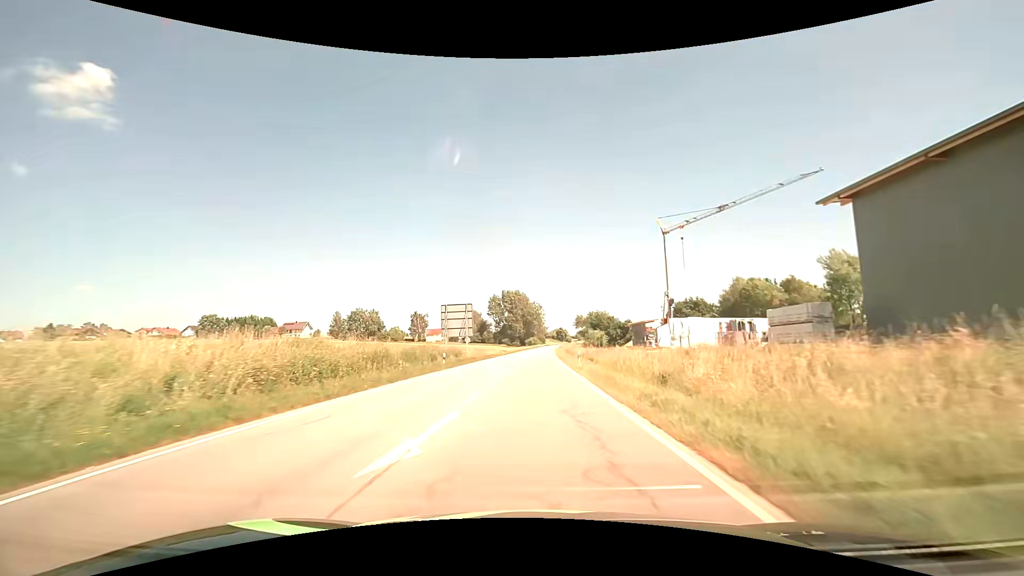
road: secondary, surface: asphalt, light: Day
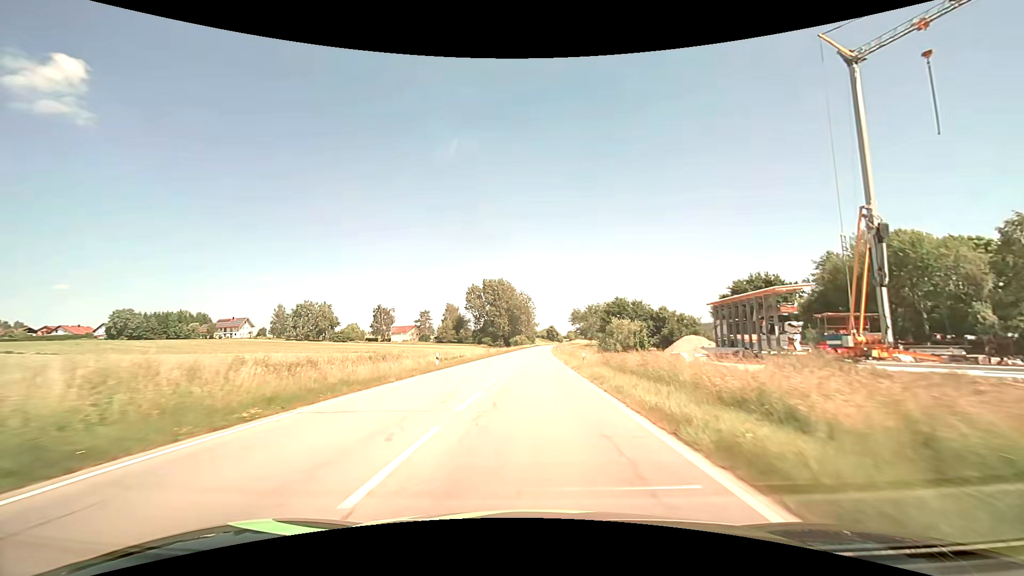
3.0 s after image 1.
(+0.6, +49.7) m; +1°
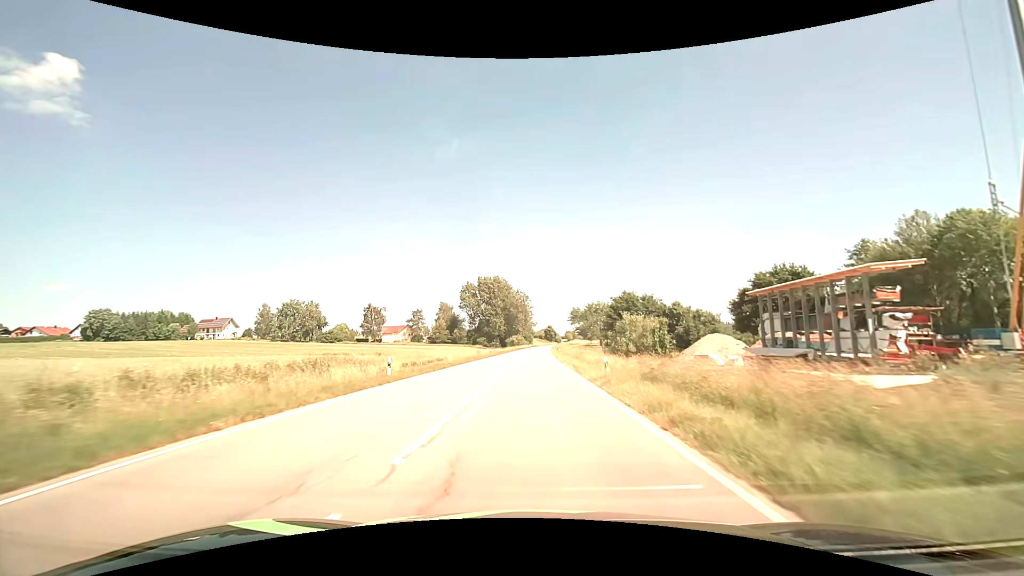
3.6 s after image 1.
(0.0, +10.5) m; 0°
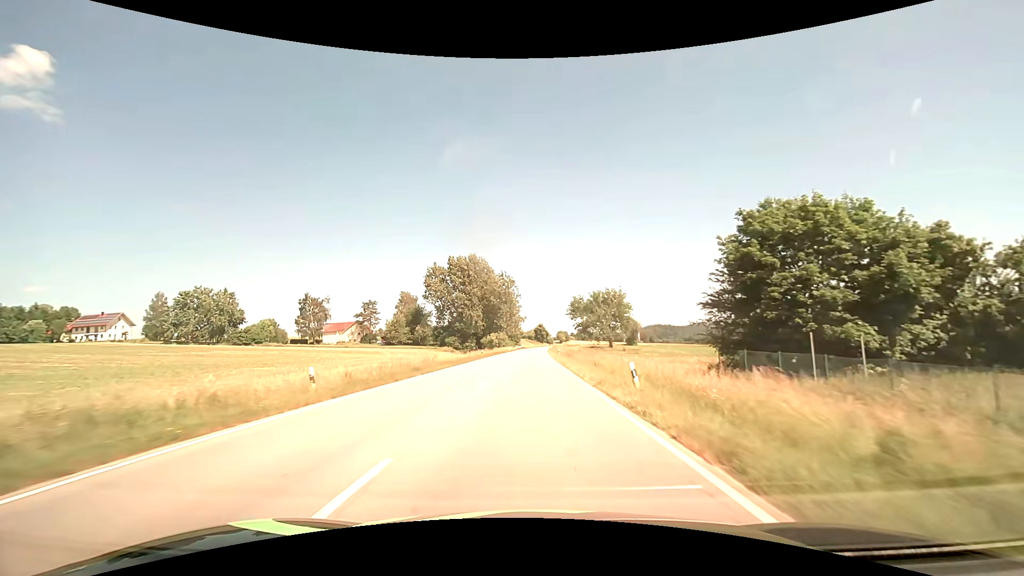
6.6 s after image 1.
(+0.5, +54.6) m; +1°
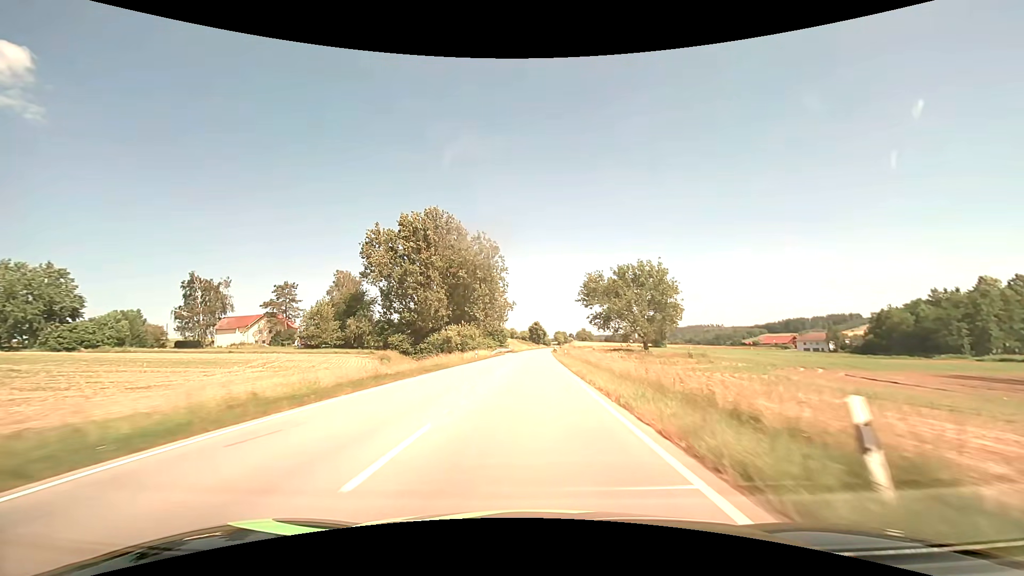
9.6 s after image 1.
(+0.4, +57.7) m; +1°
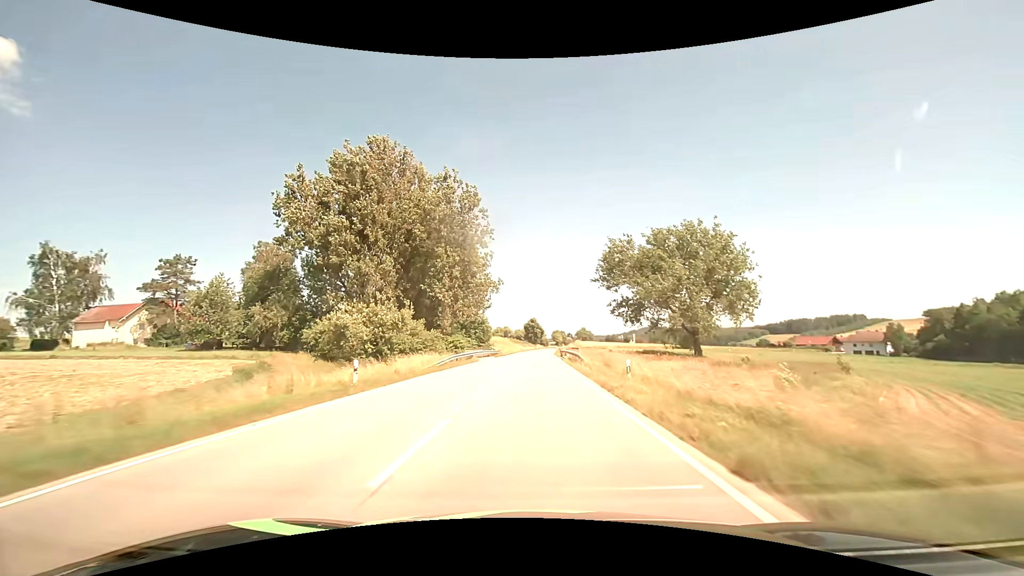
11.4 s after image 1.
(+0.1, +36.0) m; 0°
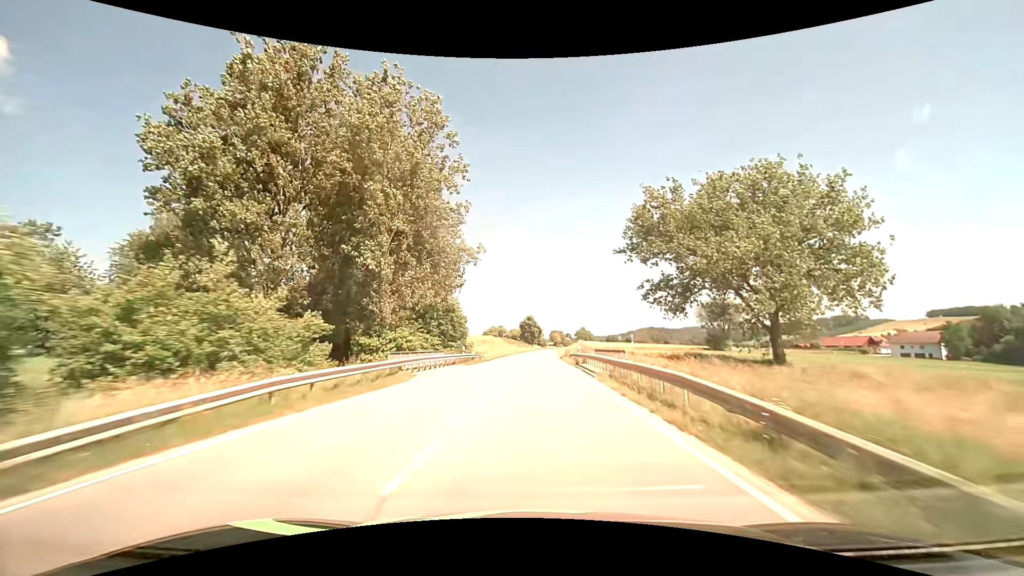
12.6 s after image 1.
(+0.1, +24.7) m; 0°
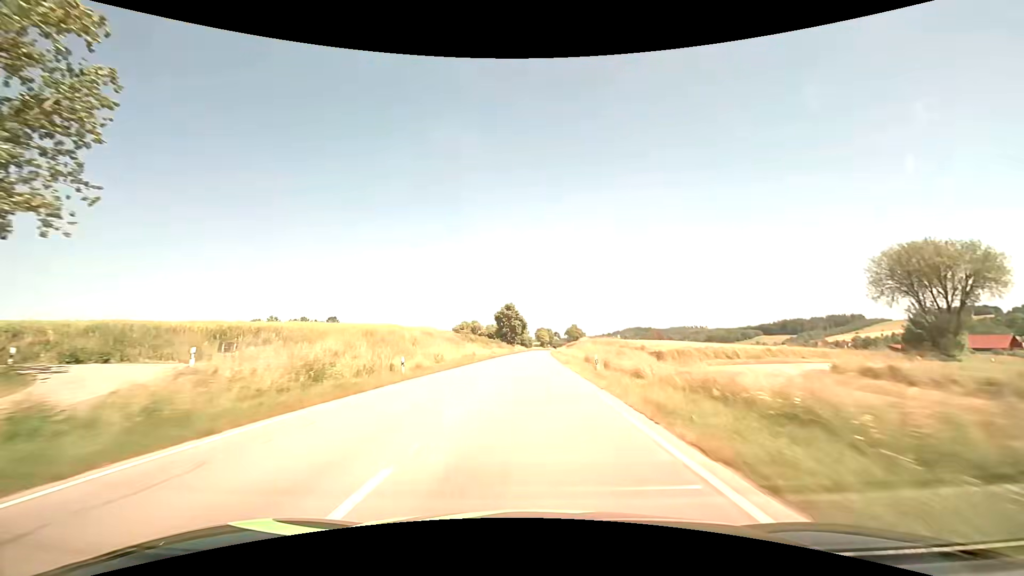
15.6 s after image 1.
(+1.3, +63.7) m; +2°
(0, +10) (0, +20) (0, +30) (0, +40) (0, +50) (0, +60) (+1, +70) (+1, +80) (+1, +90) (+1, +100) m
